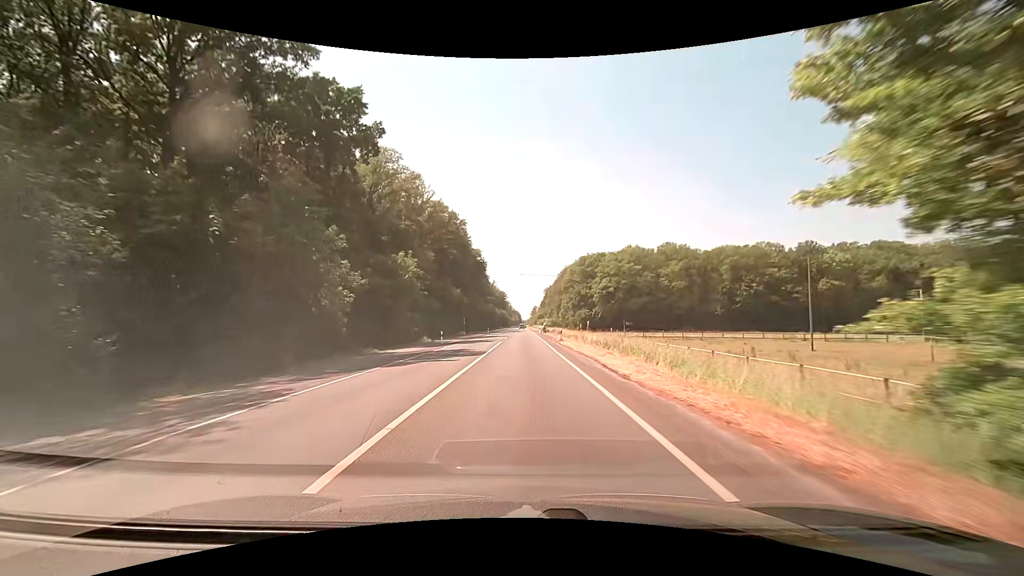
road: secondary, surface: asphalt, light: Day
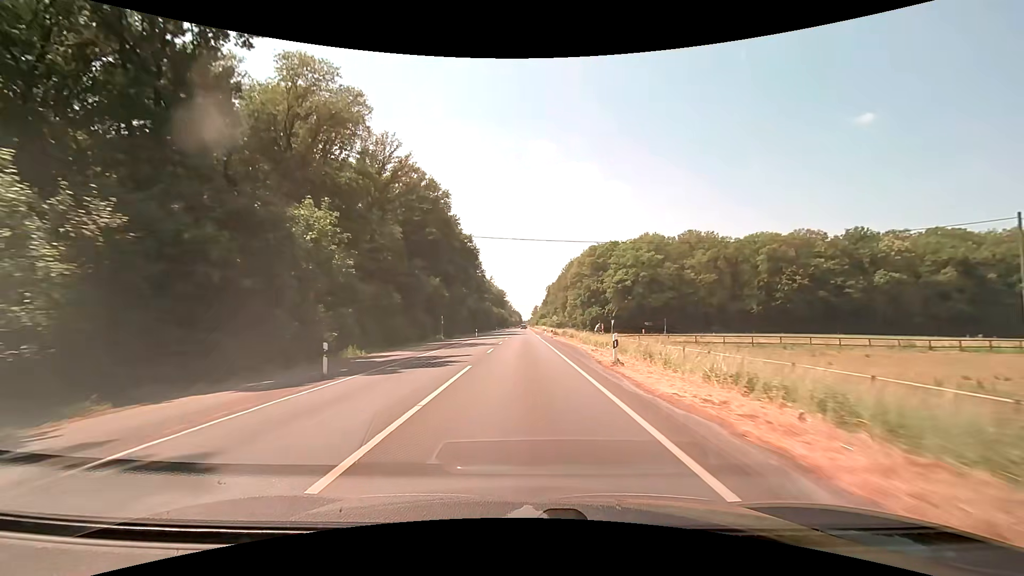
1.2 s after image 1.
(0.0, +23.4) m; 0°
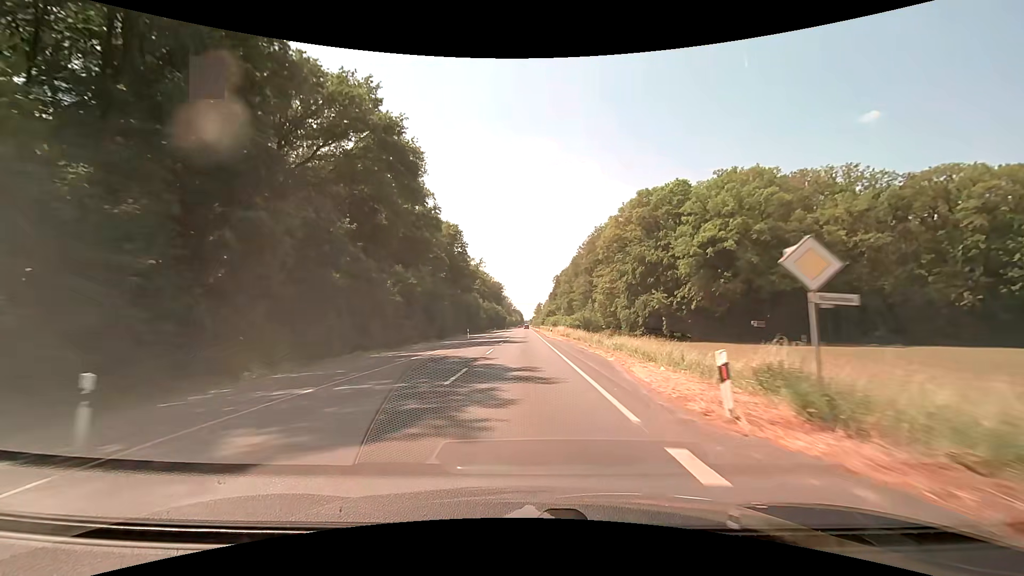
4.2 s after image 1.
(-0.2, +60.6) m; 0°
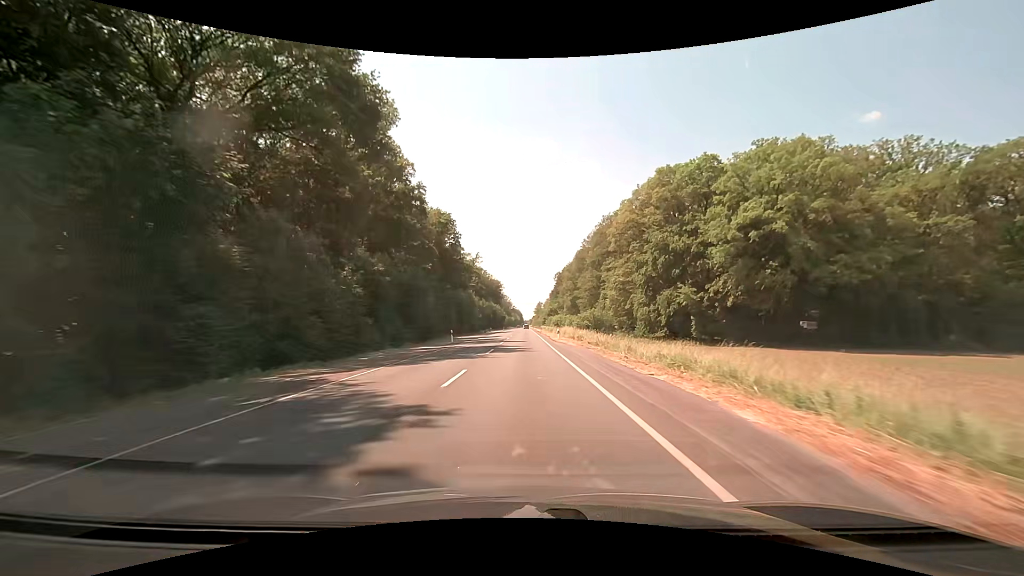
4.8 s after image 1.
(0.0, +12.4) m; 0°
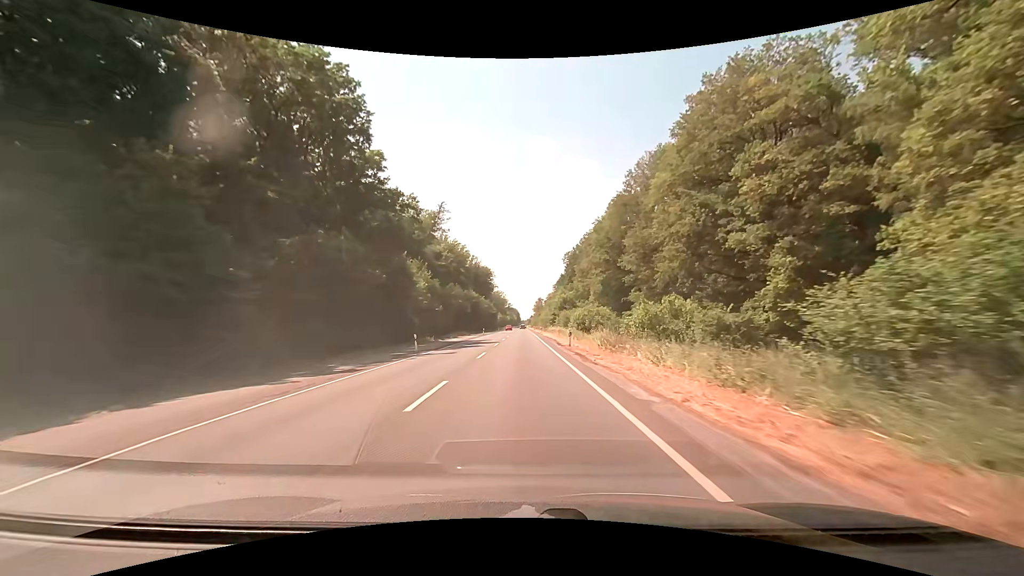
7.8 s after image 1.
(+0.3, +63.7) m; 0°
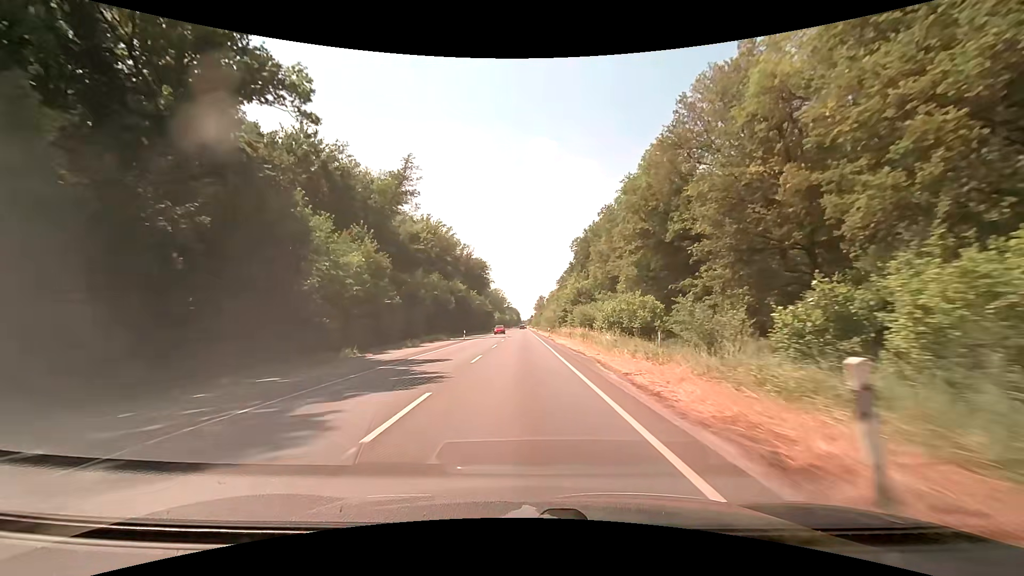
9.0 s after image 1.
(0.0, +26.1) m; 0°
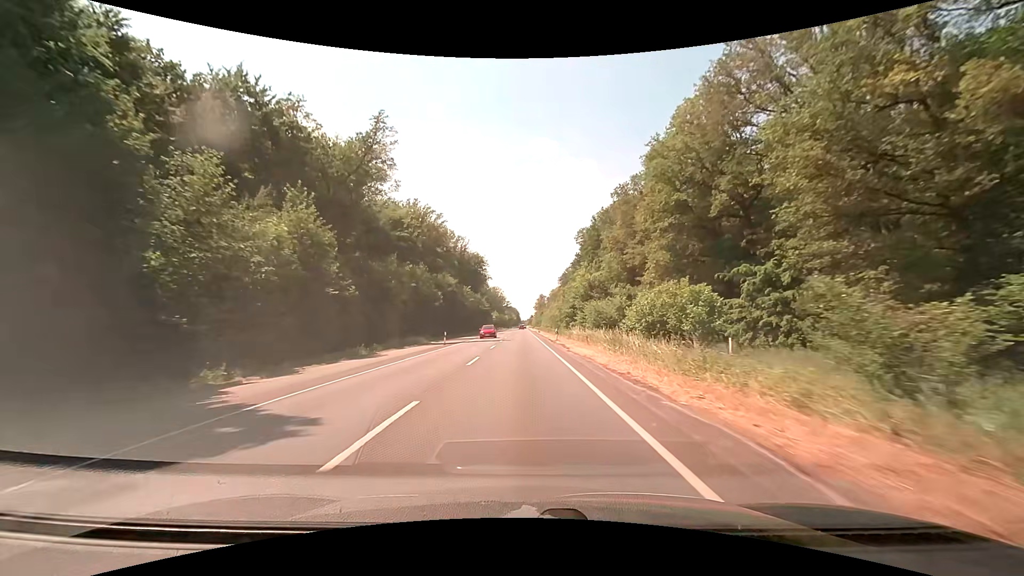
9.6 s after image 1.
(0.0, +13.2) m; 0°
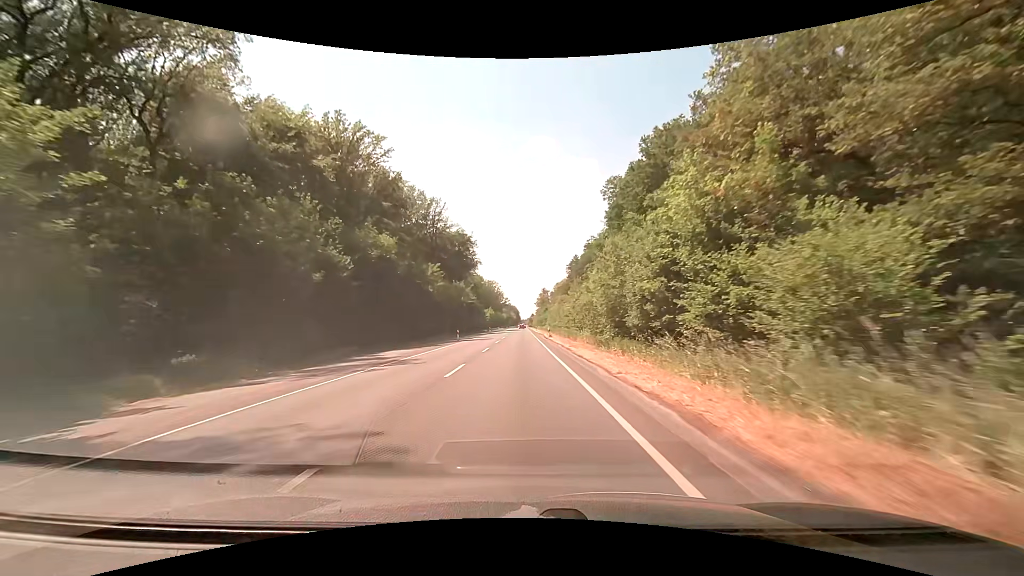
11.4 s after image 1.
(0.0, +40.3) m; 0°
(0, +10) (0, +20) (0, +30) (0, +40) (0, +50) (0, +60) (0, +70) (0, +80) (0, +90) (0, +100) m
